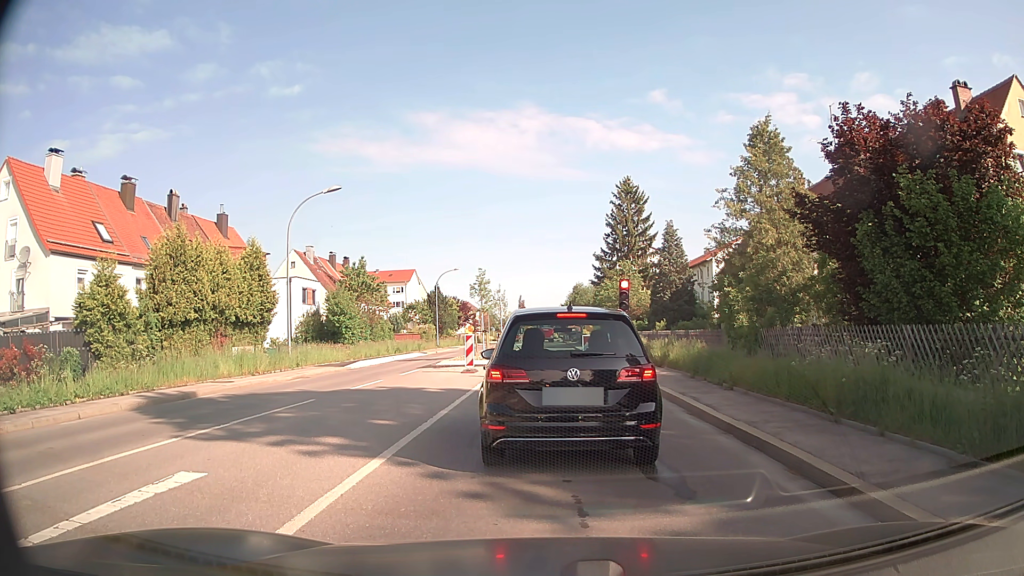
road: secondary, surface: asphalt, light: Day
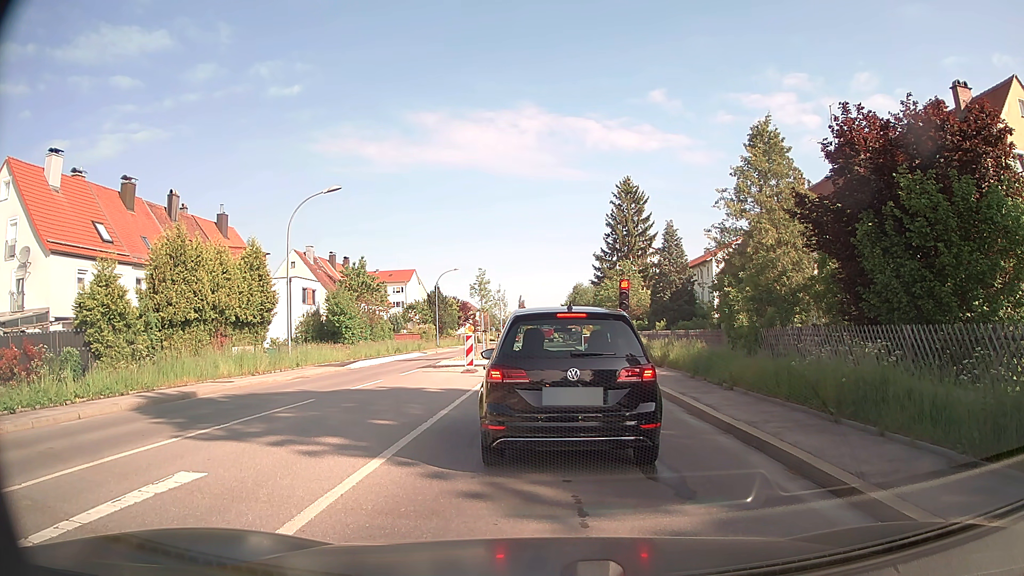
(0.0, 0.0) m; 0°
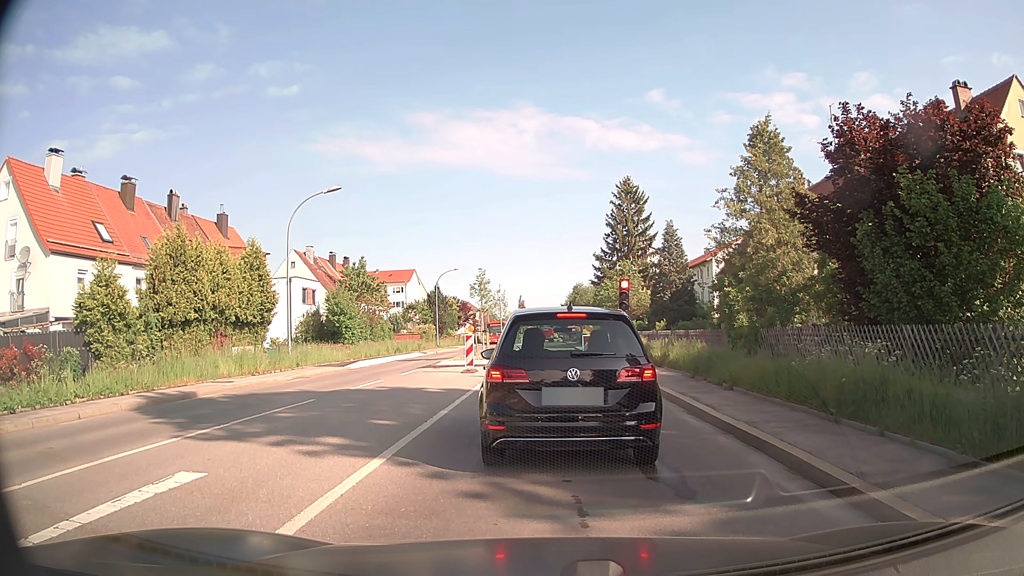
(0.0, 0.0) m; 0°
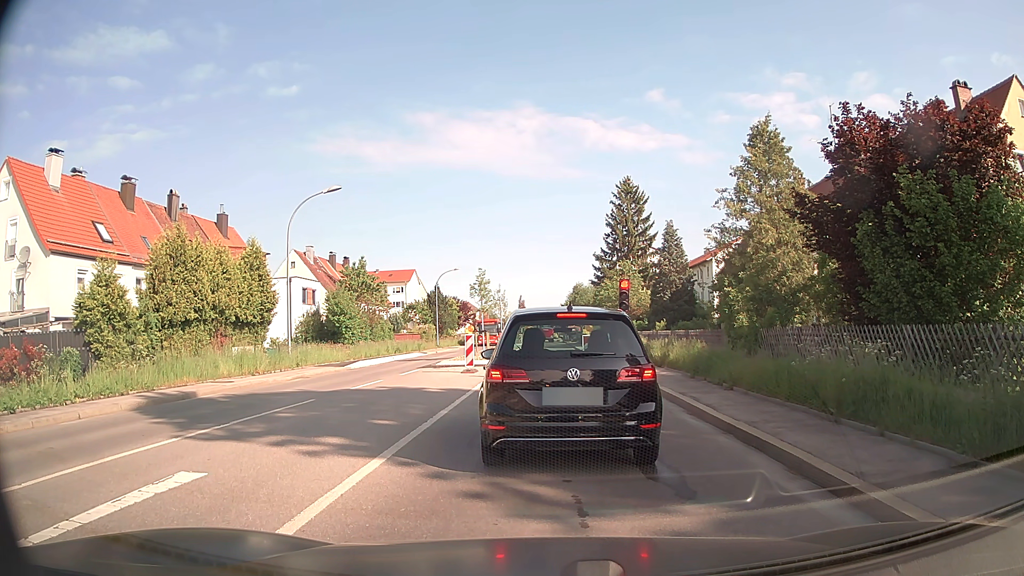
(0.0, 0.0) m; 0°
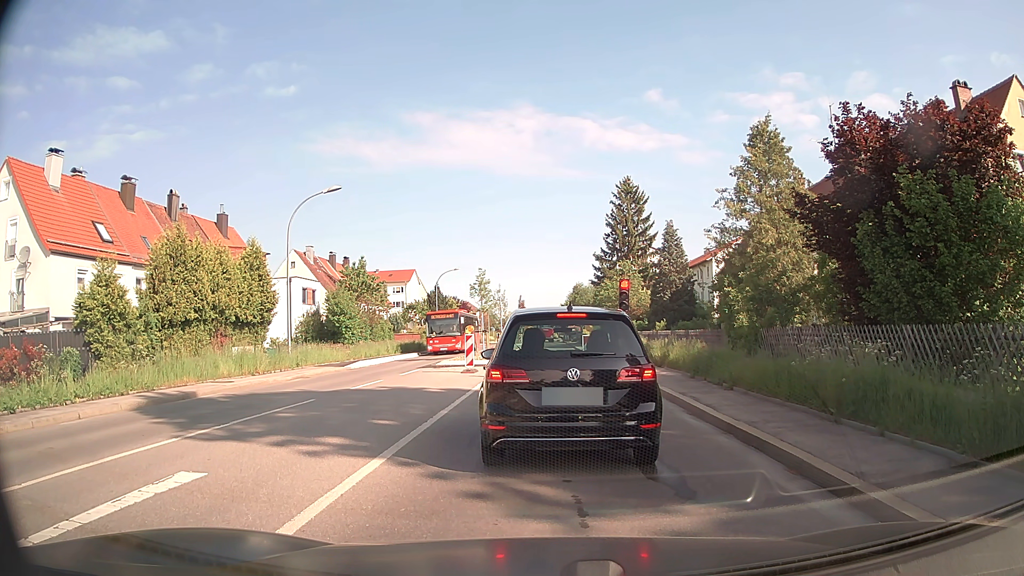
(0.0, 0.0) m; 0°
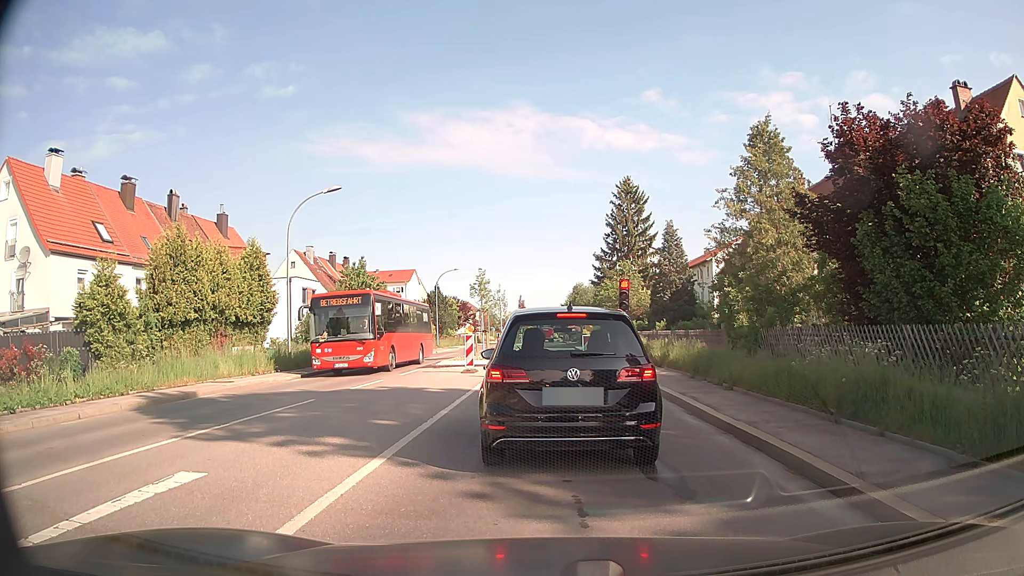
(0.0, 0.0) m; 0°
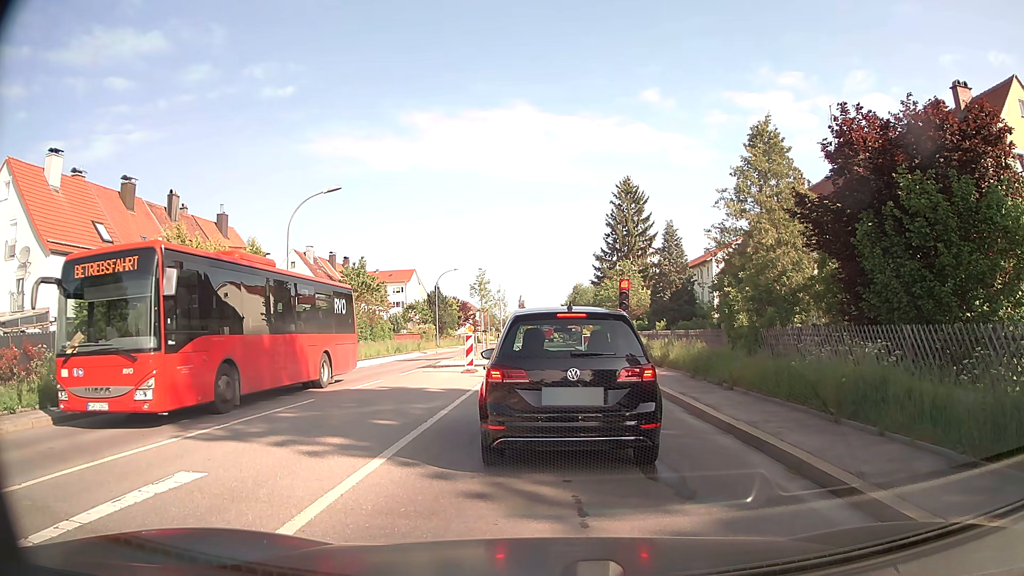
(0.0, 0.0) m; 0°
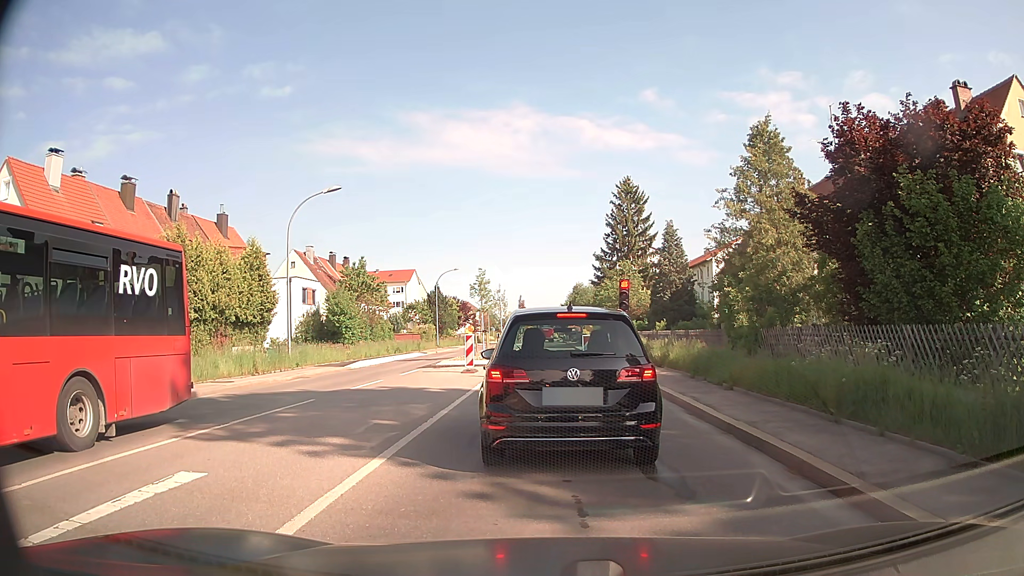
(0.0, 0.0) m; 0°
(-1, +10) (-4, +19) (-6, +29) (-7, +39) (-7, +49) (-6, +59) (-6, +69) (-6, +79) (-6, +89) (-6, +99) m
